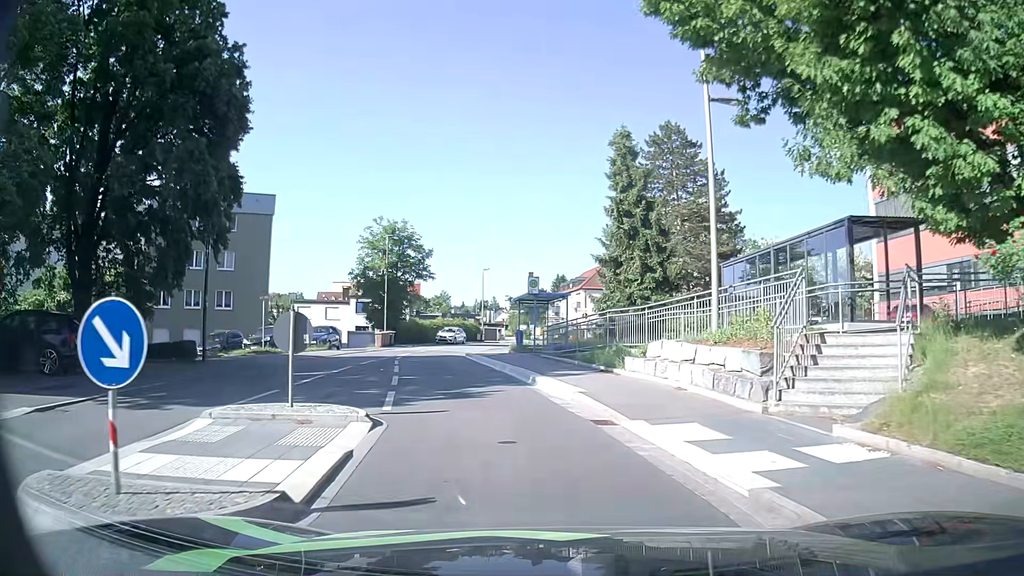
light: Day
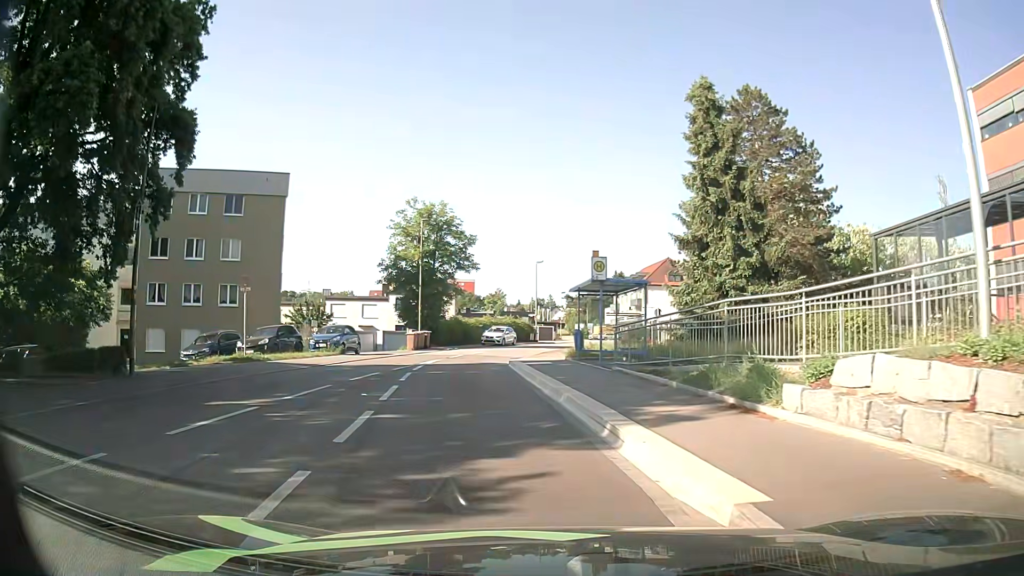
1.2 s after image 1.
(-0.4, +7.6) m; -5°
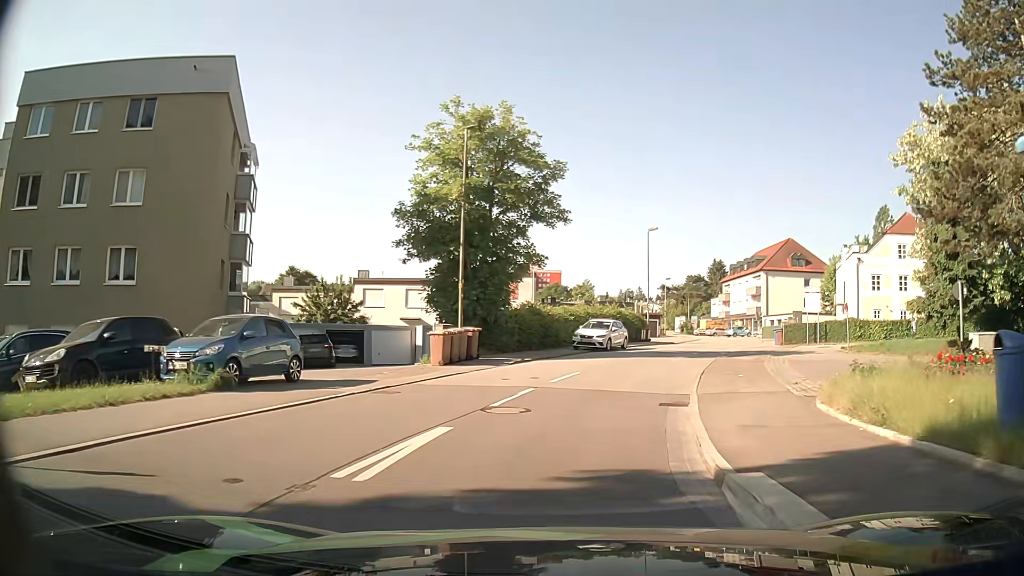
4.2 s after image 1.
(-2.2, +19.8) m; -7°
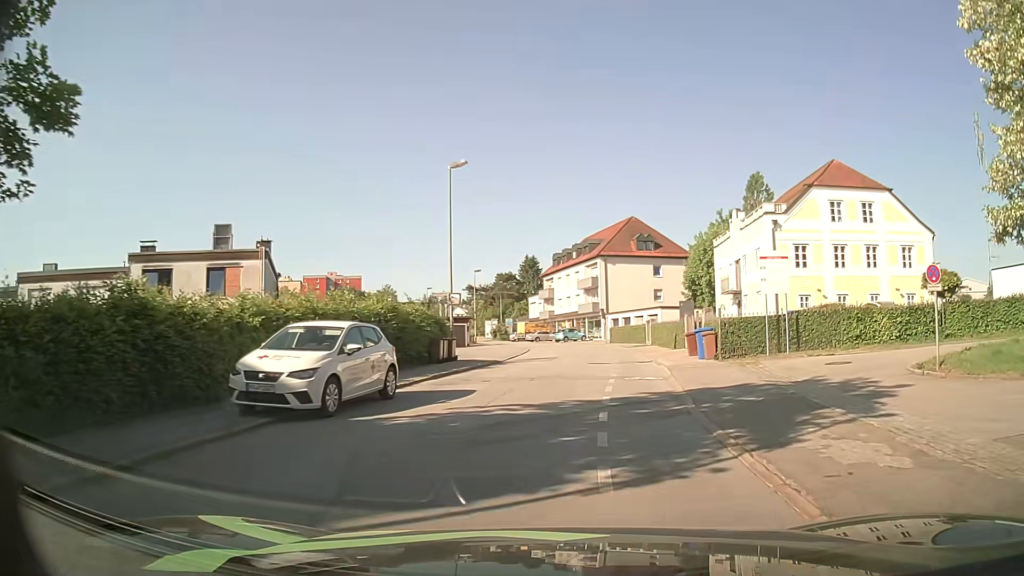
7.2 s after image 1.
(+2.7, +21.2) m; +17°
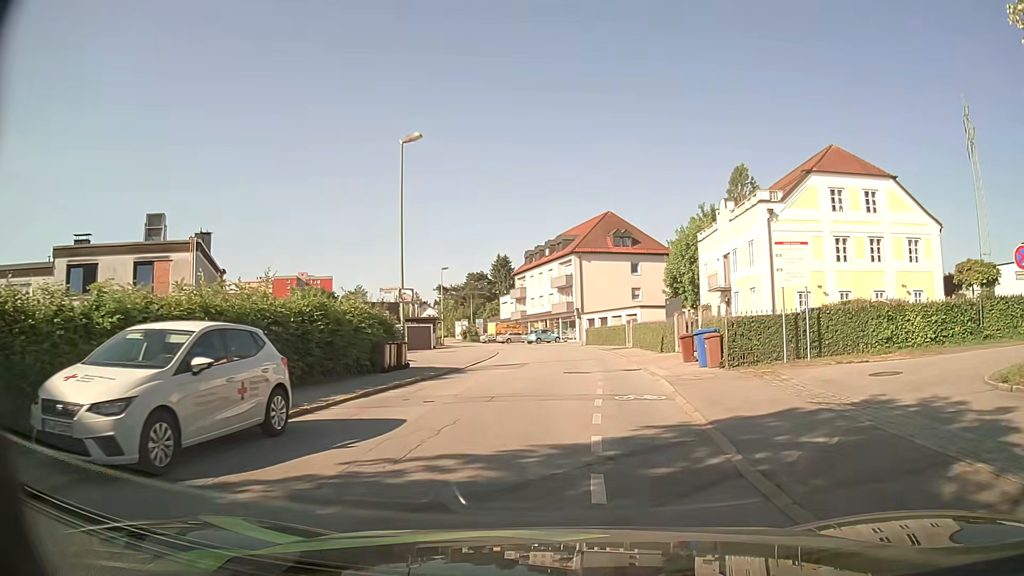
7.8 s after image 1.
(+0.1, +4.2) m; +2°
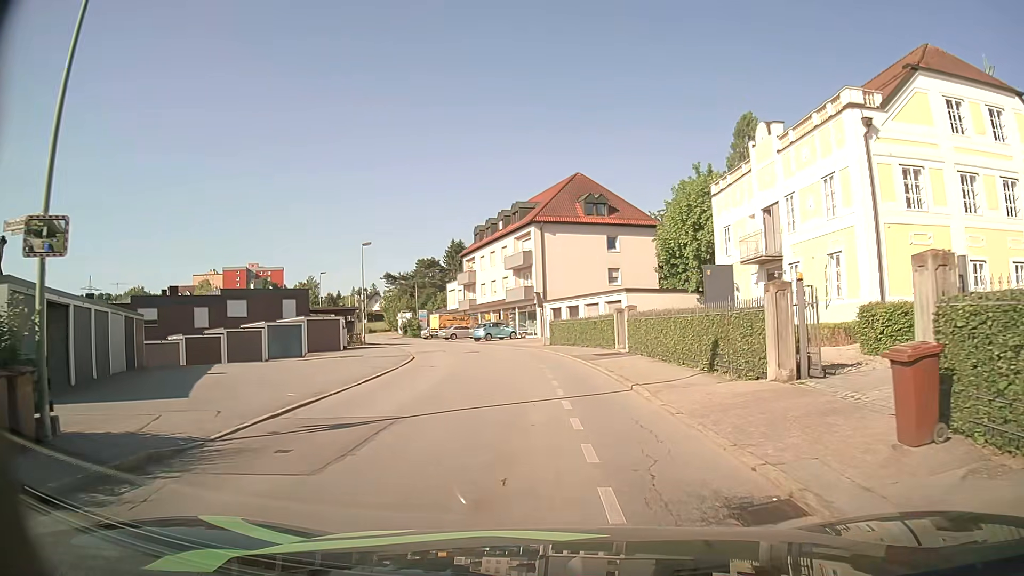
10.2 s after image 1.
(+0.7, +16.5) m; +3°
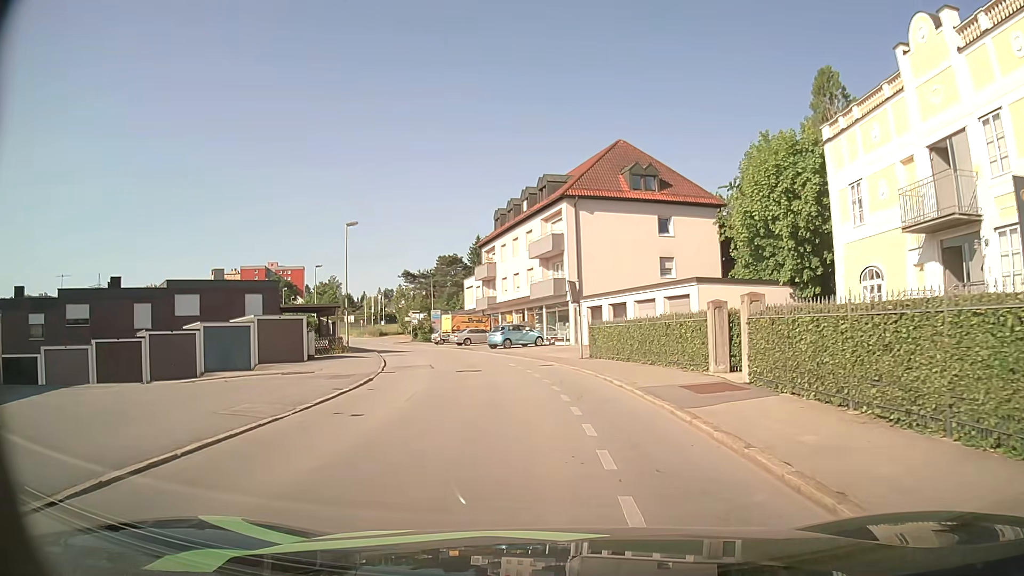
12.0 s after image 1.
(-0.1, +12.2) m; -2°
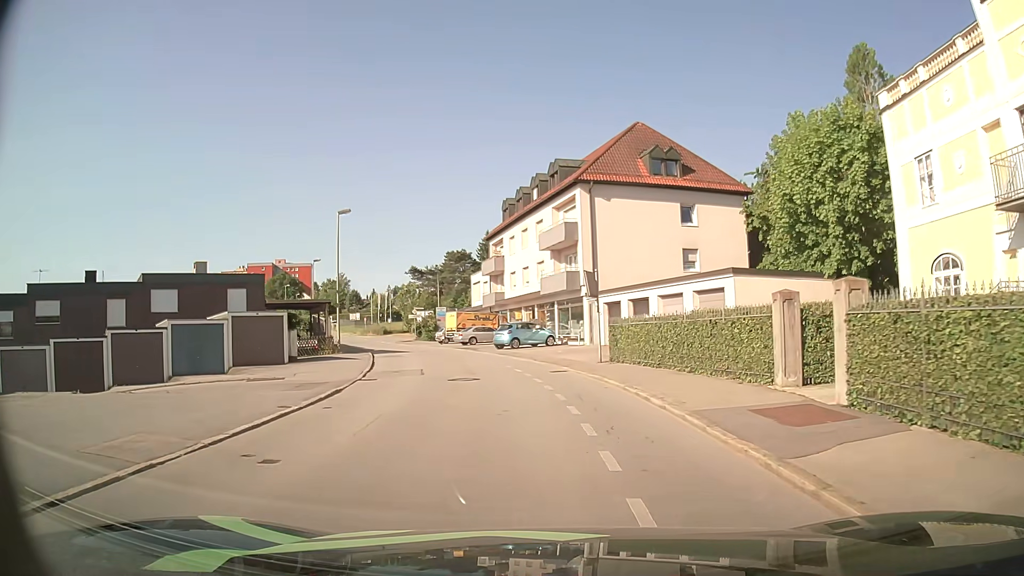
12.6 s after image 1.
(0.0, +4.0) m; -1°
(0, +10) (-1, +20) (-3, +30) (-6, +39) (-9, +49) (-13, +58) (-17, +67) (-21, +76) (-26, +85) (-30, +94) m
